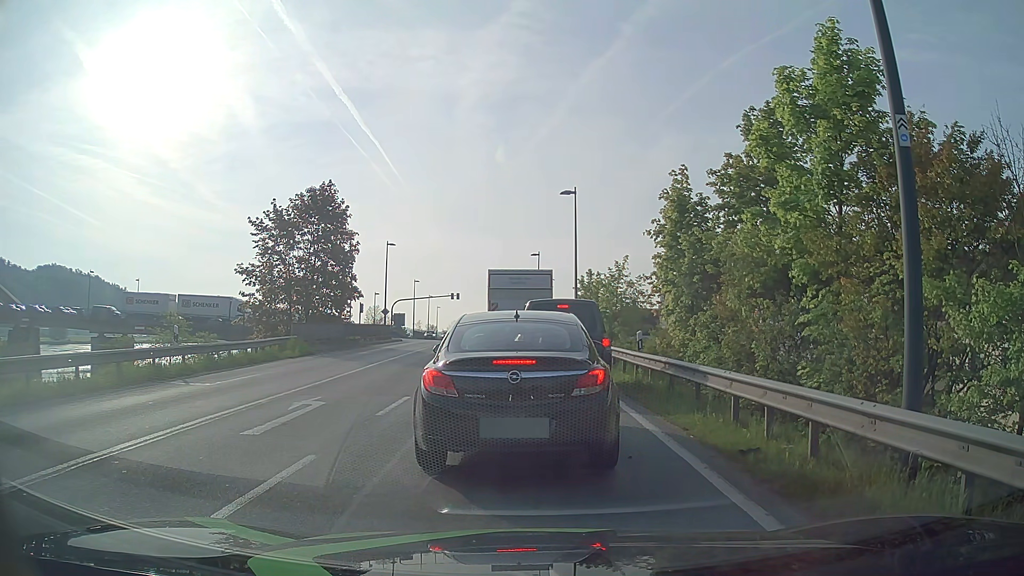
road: primary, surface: asphalt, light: Day
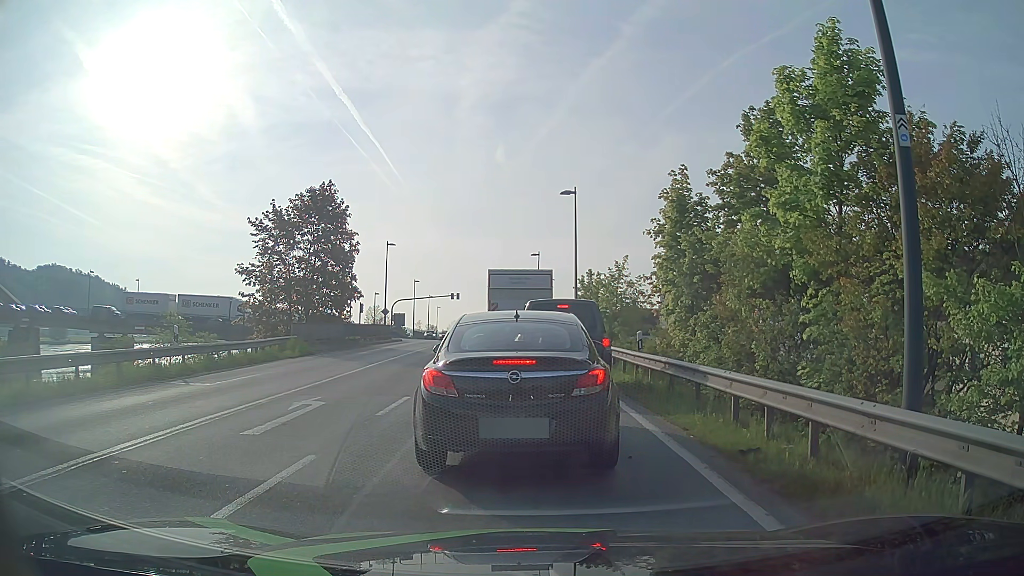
(0.0, 0.0) m; 0°
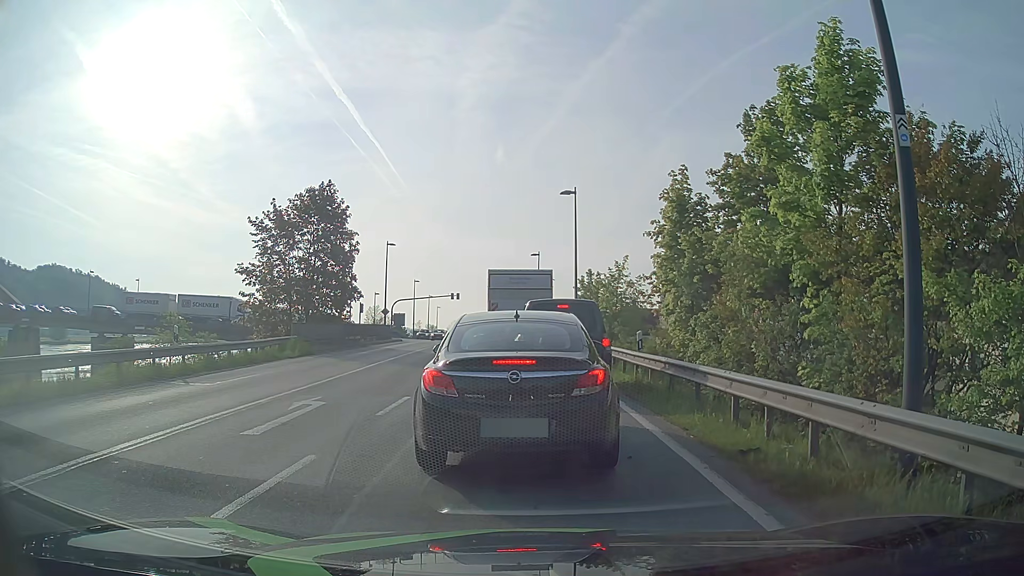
(0.0, 0.0) m; 0°
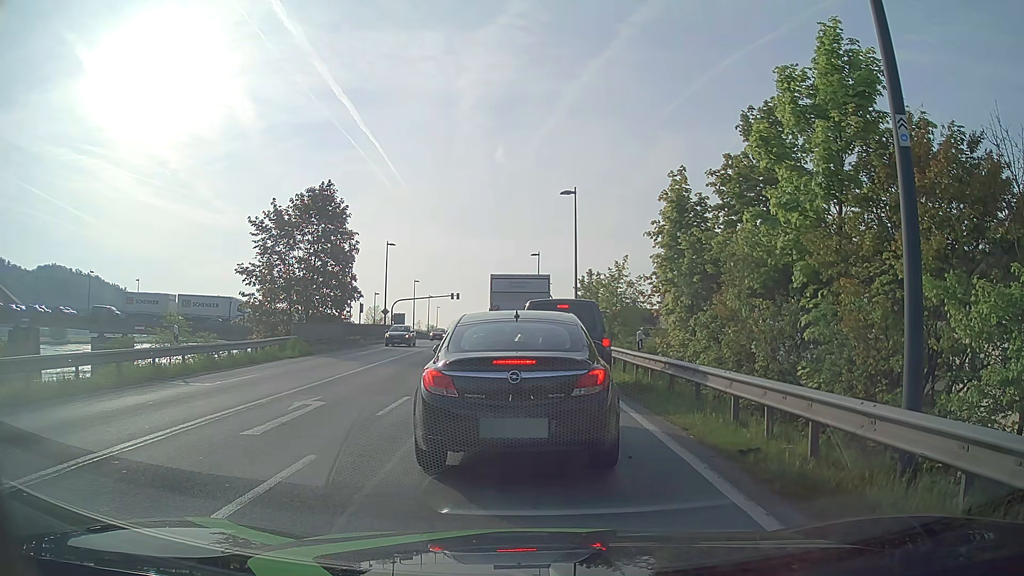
(0.0, 0.0) m; 0°
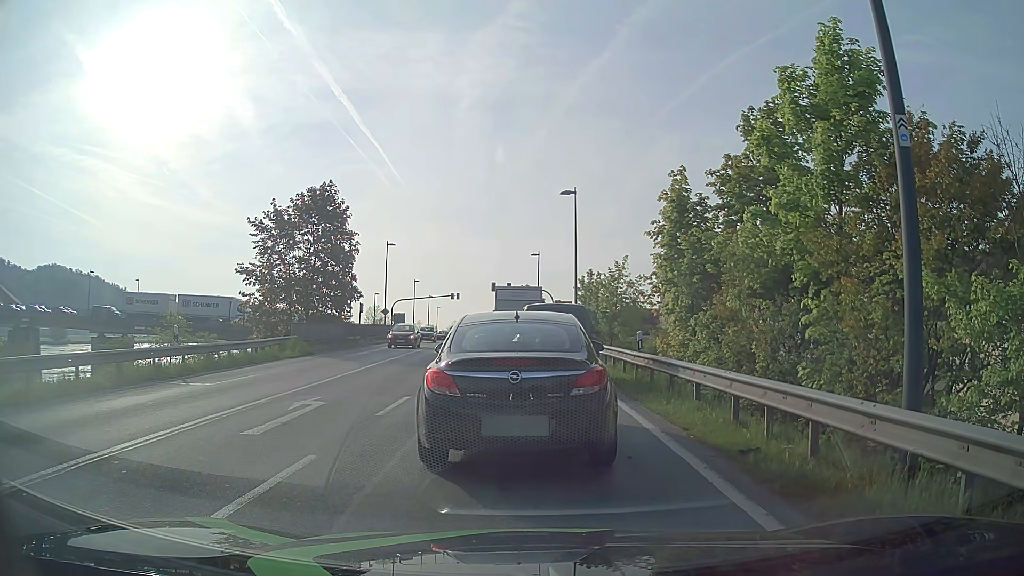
(0.0, 0.0) m; 0°
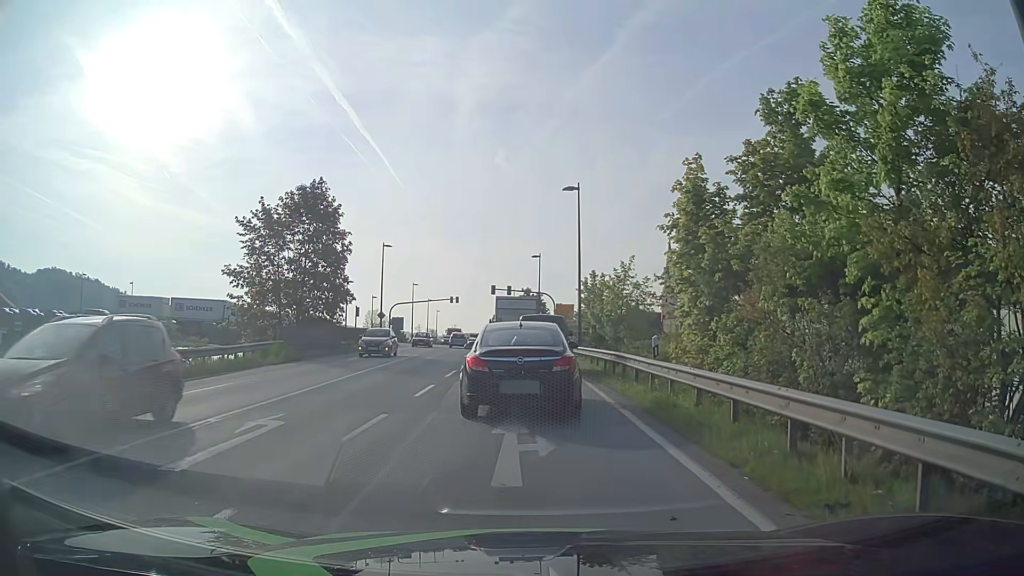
(0.0, +2.3) m; +1°
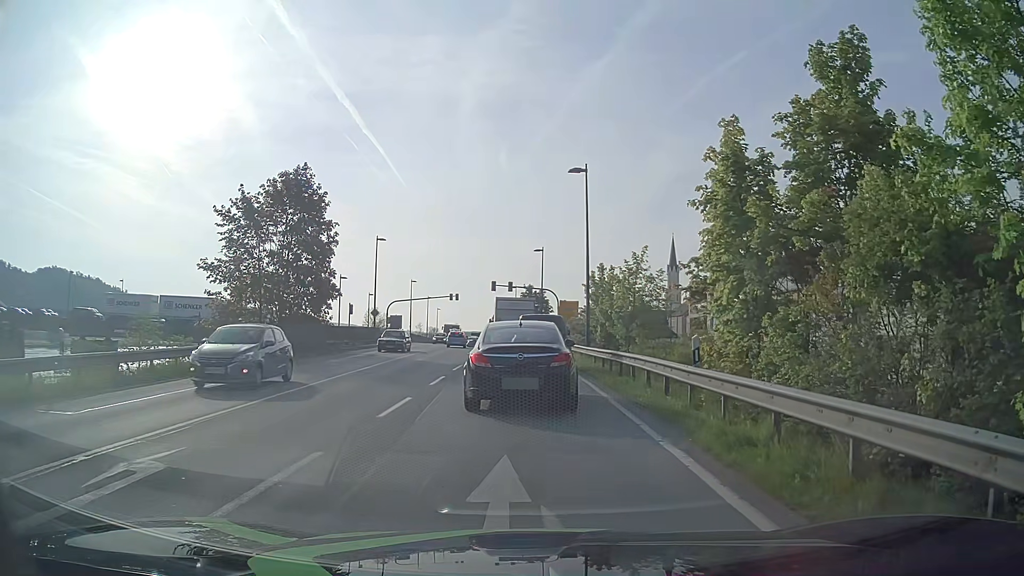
(-0.1, +3.7) m; -3°
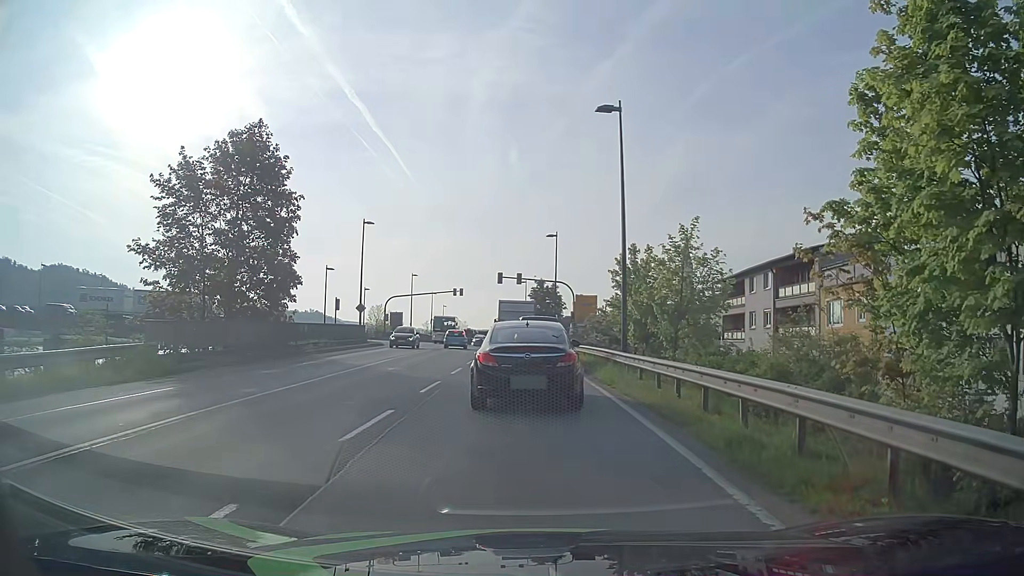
(0.0, +8.5) m; +1°
